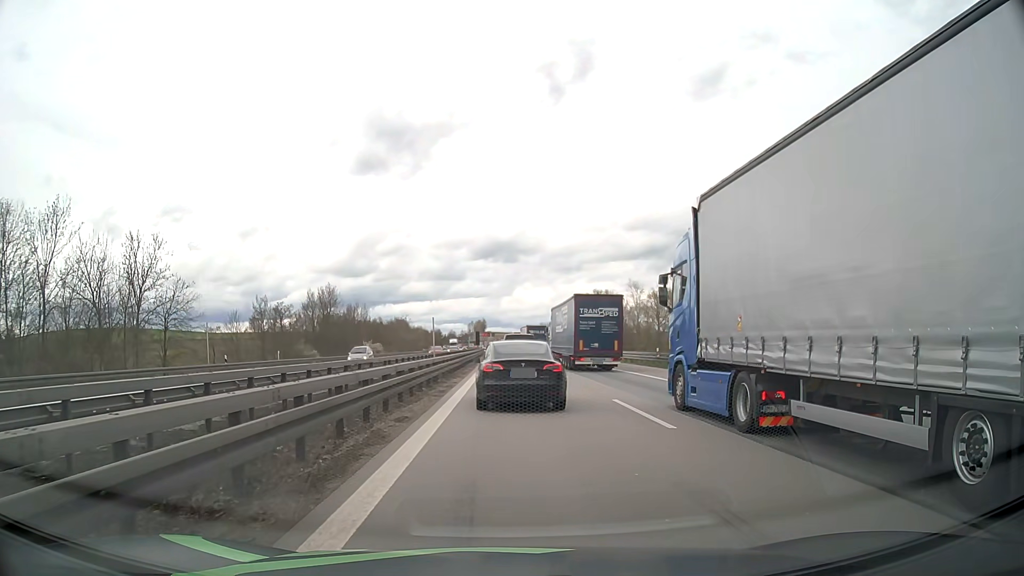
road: motorway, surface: asphalt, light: Day
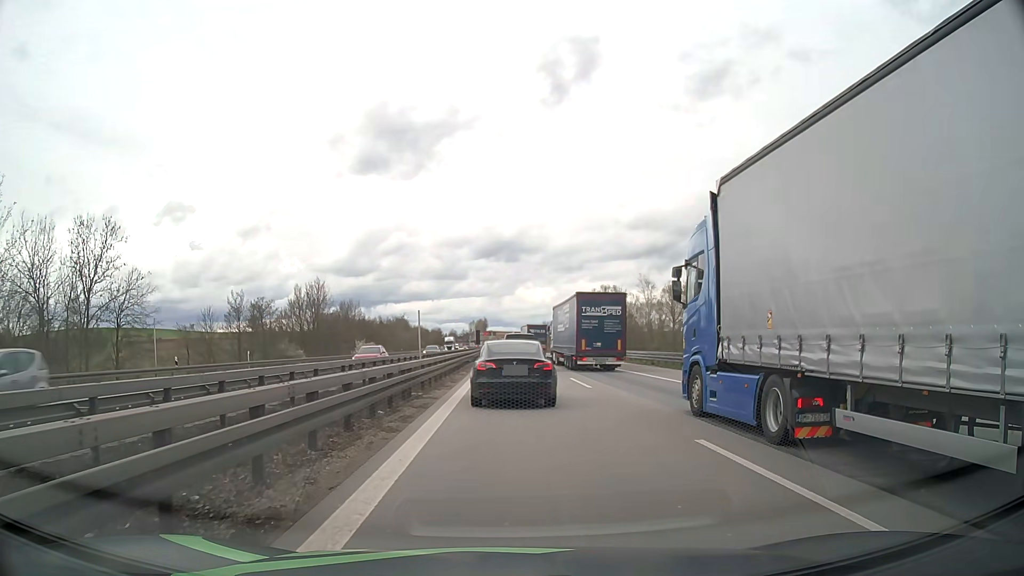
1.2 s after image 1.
(0.0, +7.5) m; +1°
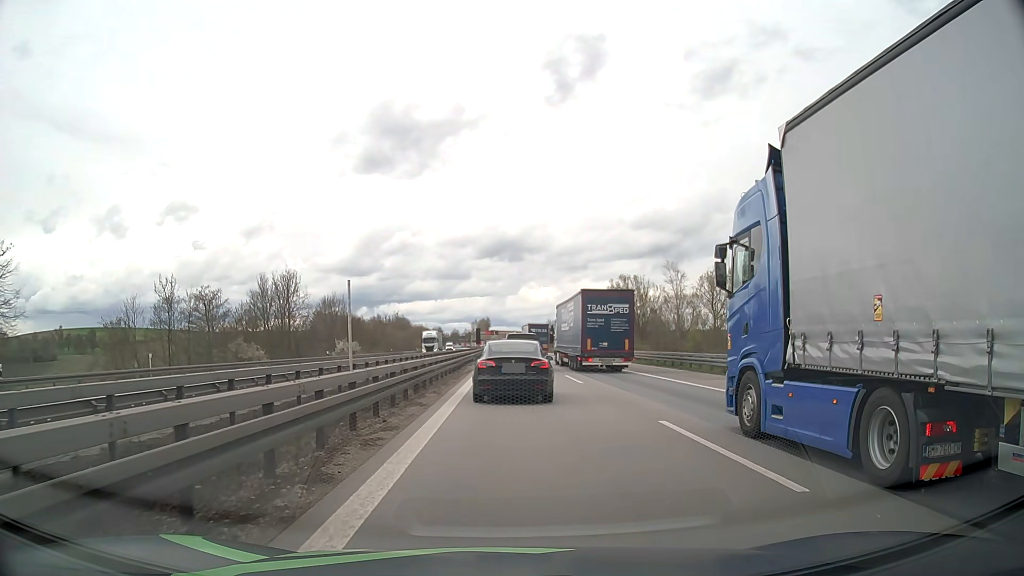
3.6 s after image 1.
(-0.2, +15.8) m; -1°
(0, +10) (0, +20) (0, +30) (0, +40) (0, +50) (0, +60) (0, +70) (-1, +80) (-1, +90) (-1, +100) m
